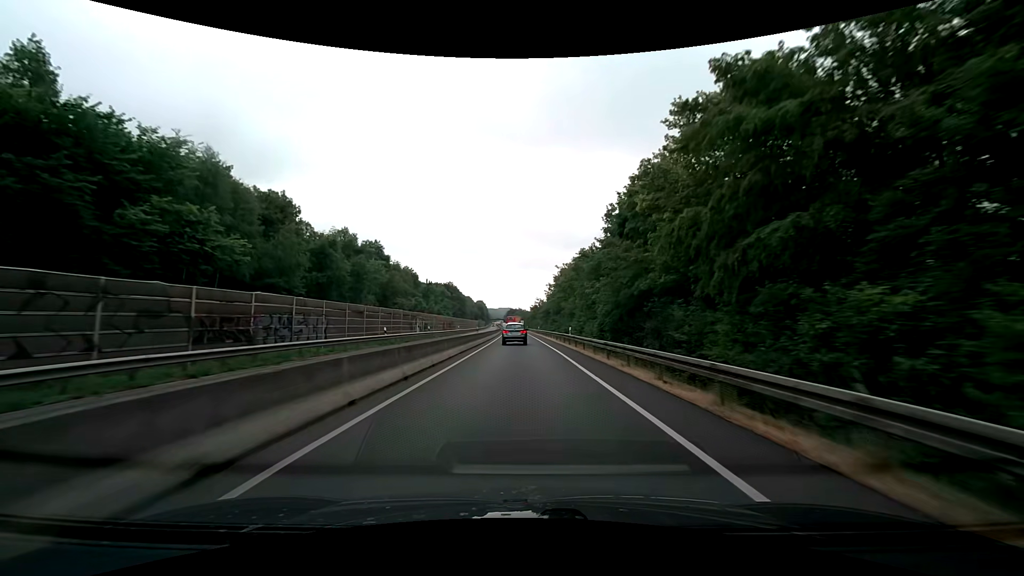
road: trunk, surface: asphalt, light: Day
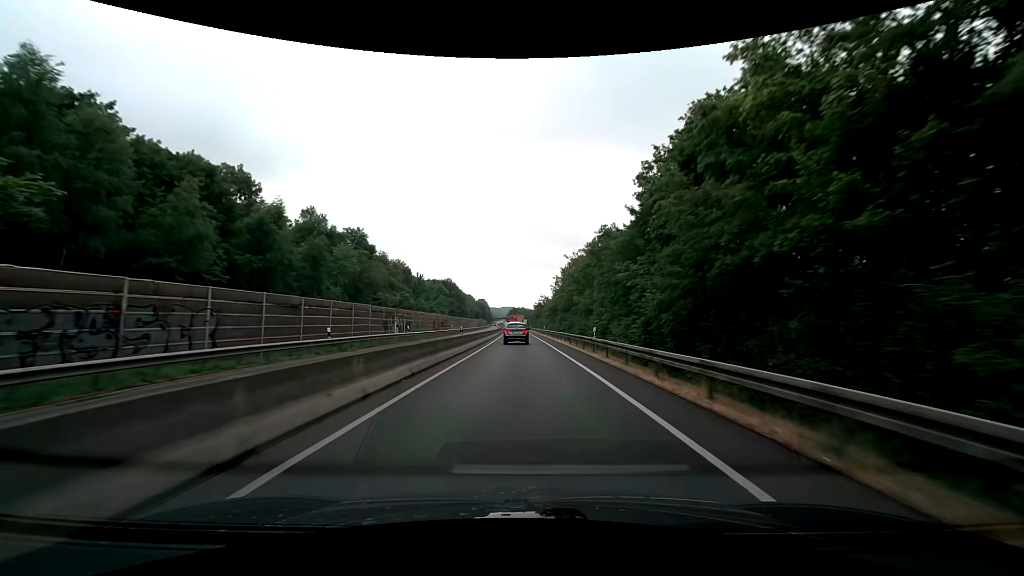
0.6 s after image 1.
(0.0, +11.3) m; 0°
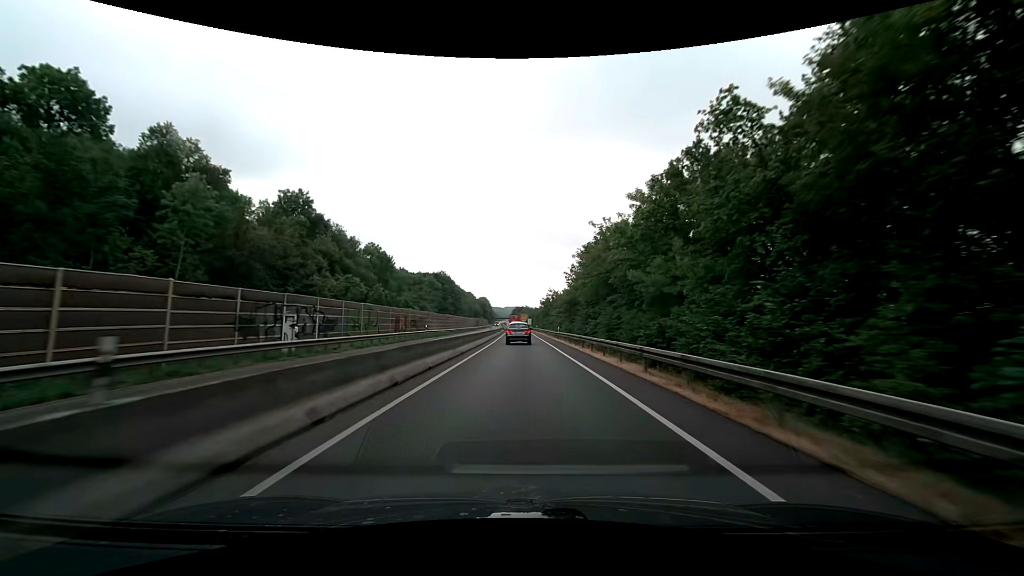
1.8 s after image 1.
(-0.1, +22.5) m; -1°
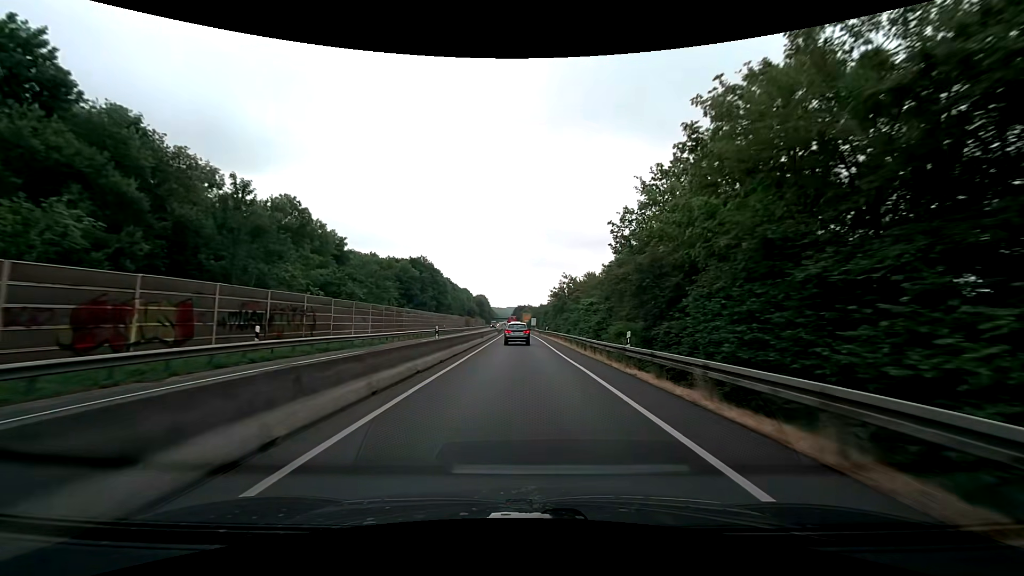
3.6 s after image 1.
(-0.1, +33.5) m; 0°
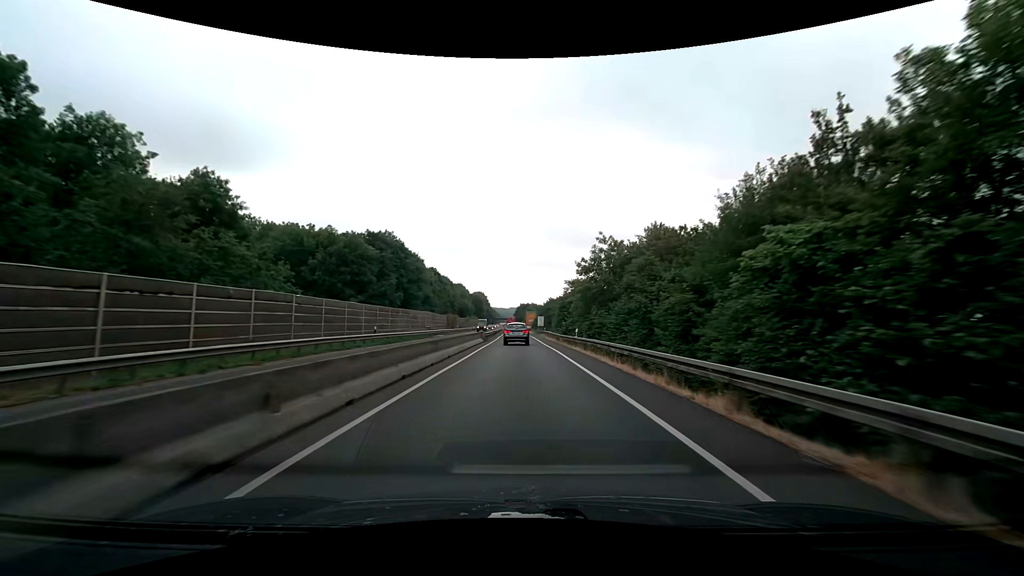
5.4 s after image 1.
(-0.1, +33.3) m; 0°
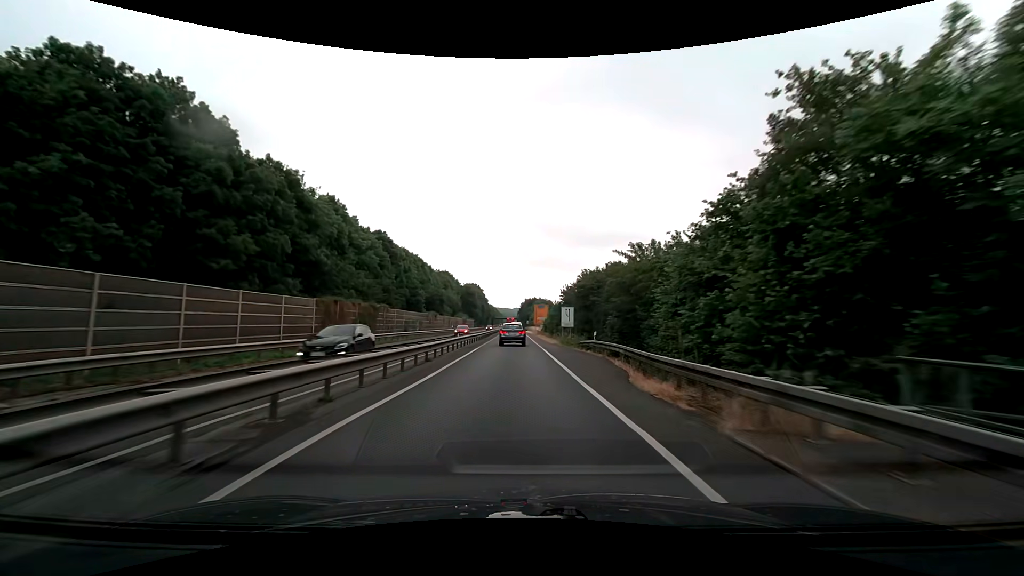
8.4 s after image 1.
(-0.2, +55.2) m; -1°
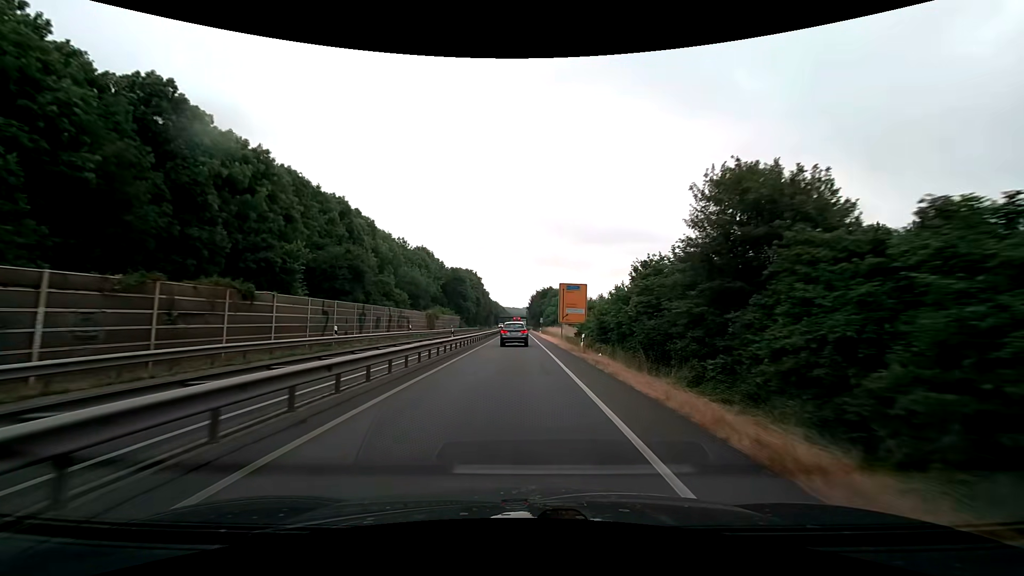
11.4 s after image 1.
(-0.2, +53.4) m; -1°
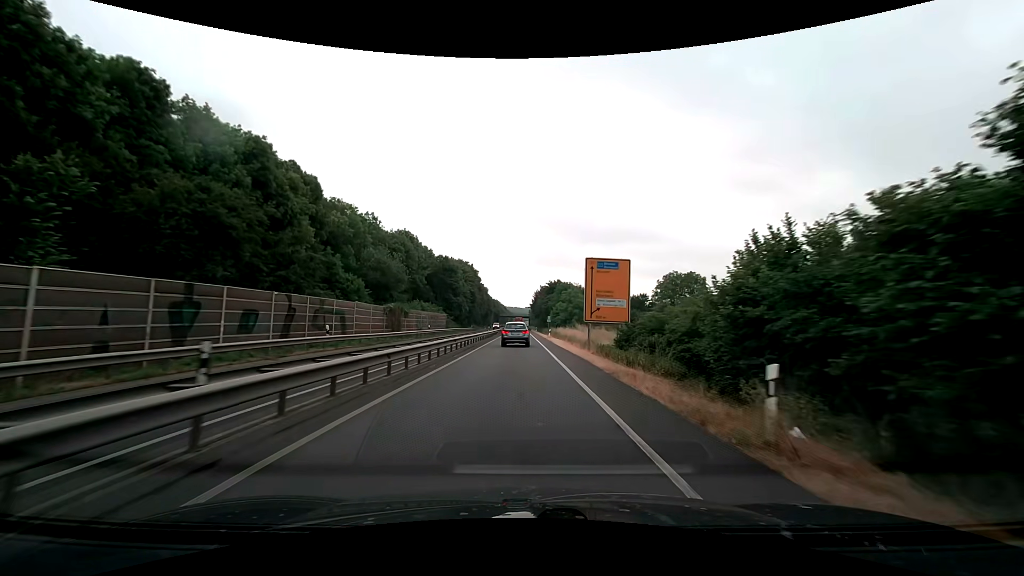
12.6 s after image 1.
(-0.1, +20.6) m; -1°
(0, +10) (0, +20) (0, +30) (0, +40) (0, +50) (0, +60) (0, +70) (0, +80) (0, +90) (0, +100) m
